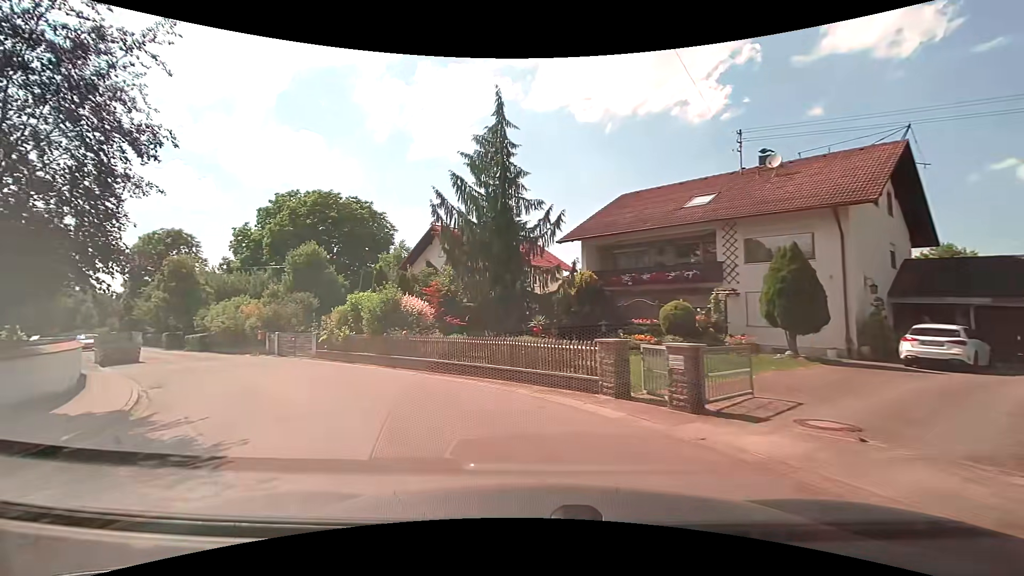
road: residential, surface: asphalt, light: Day
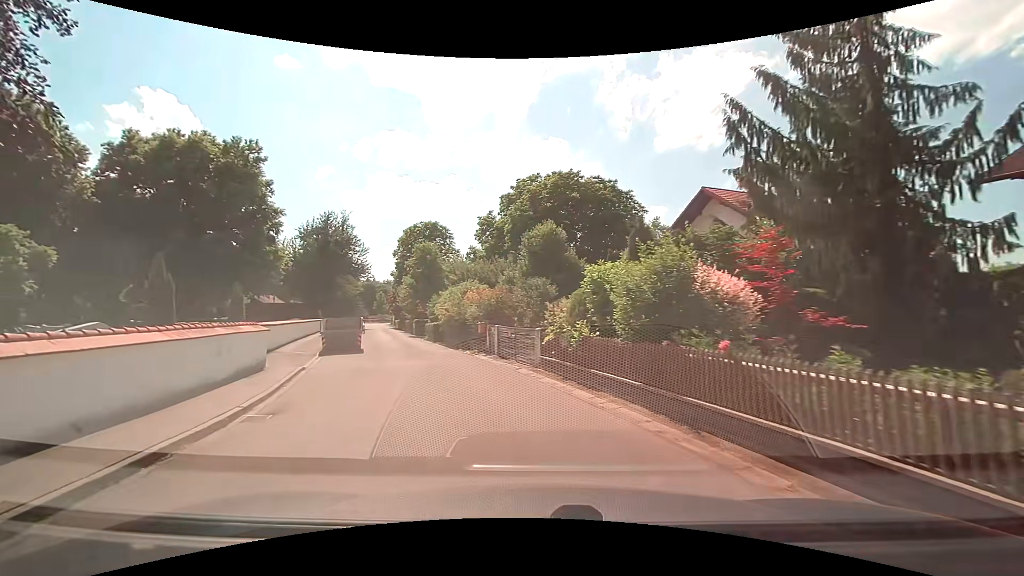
(-2.3, +8.9) m; -28°
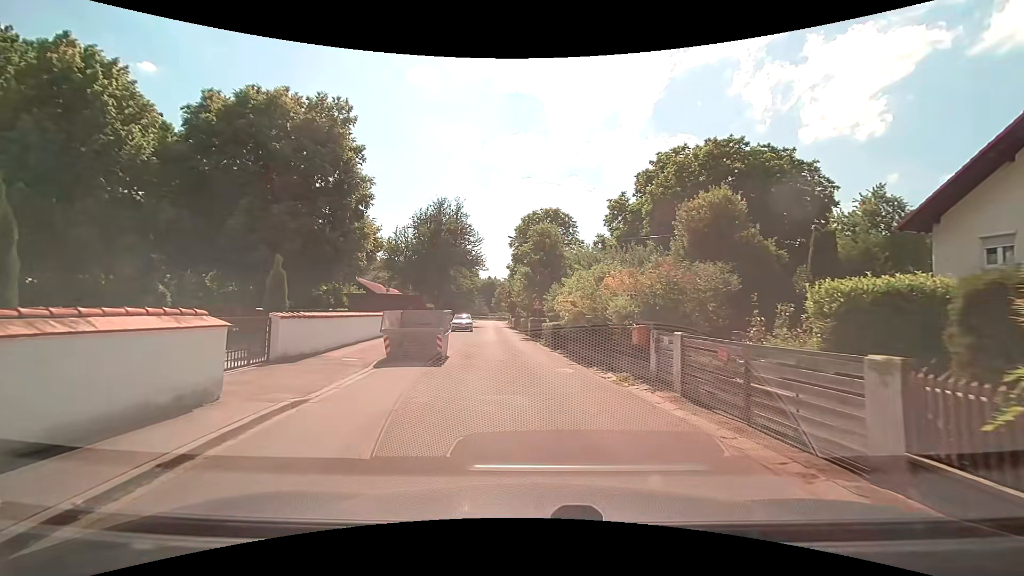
(-1.3, +8.8) m; -14°
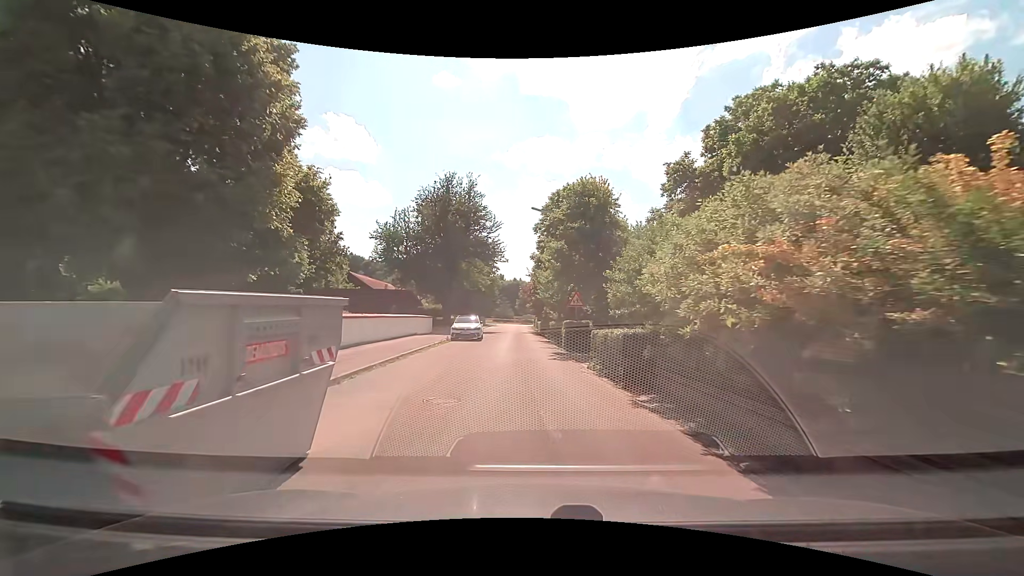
(-0.3, +12.3) m; -2°
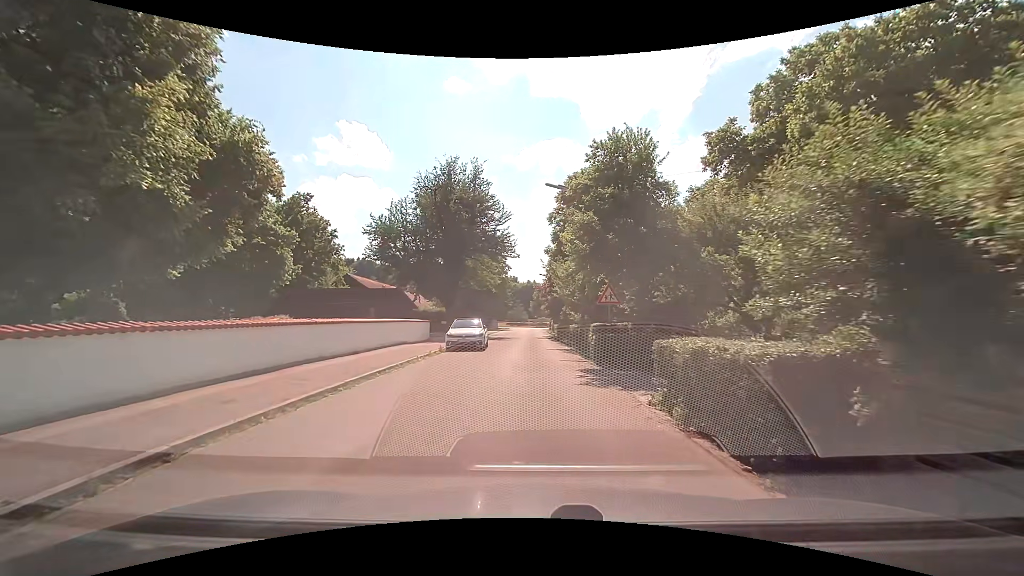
(-0.1, +6.1) m; -2°
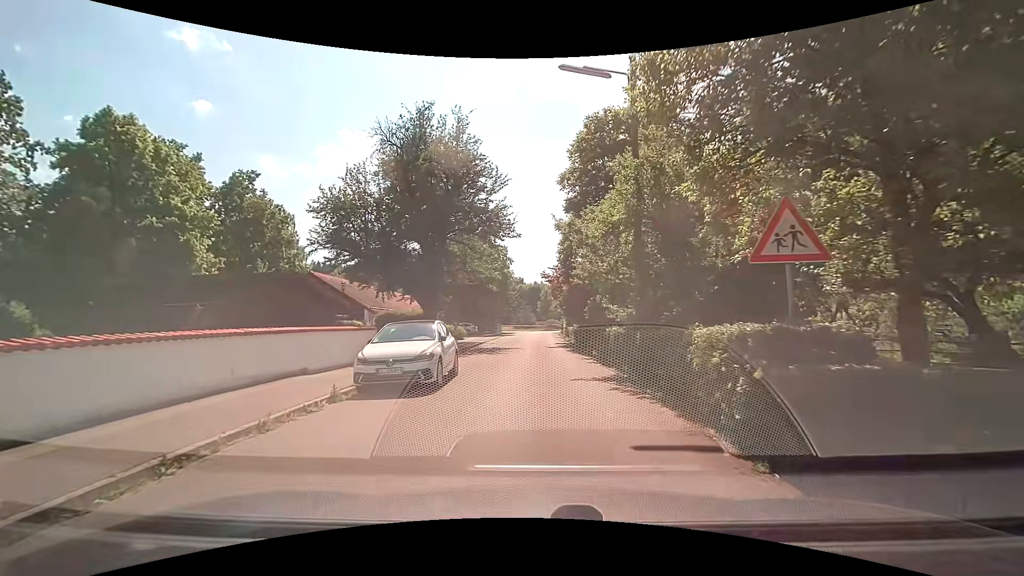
(0.0, +12.0) m; -1°
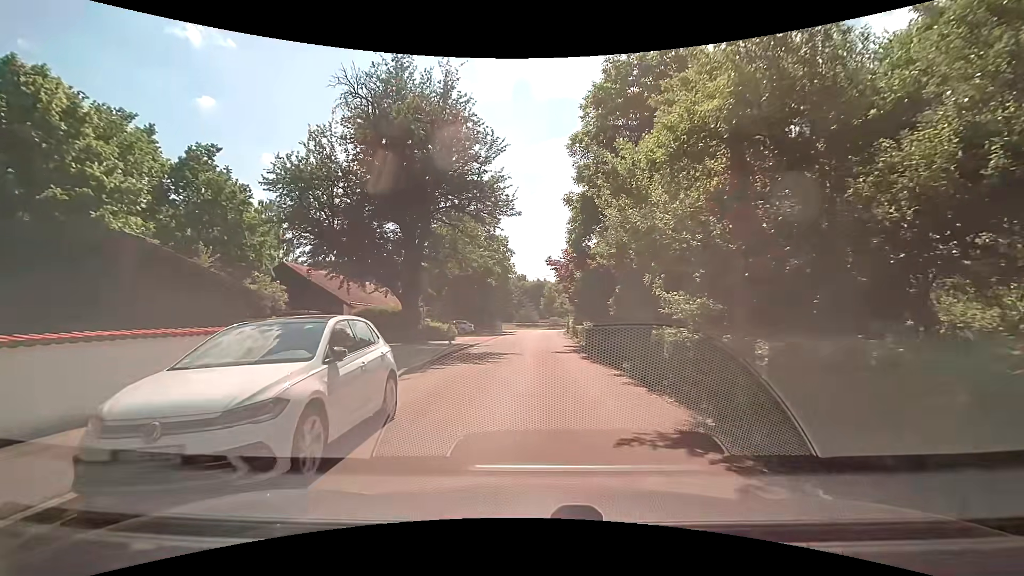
(0.0, +6.2) m; 0°
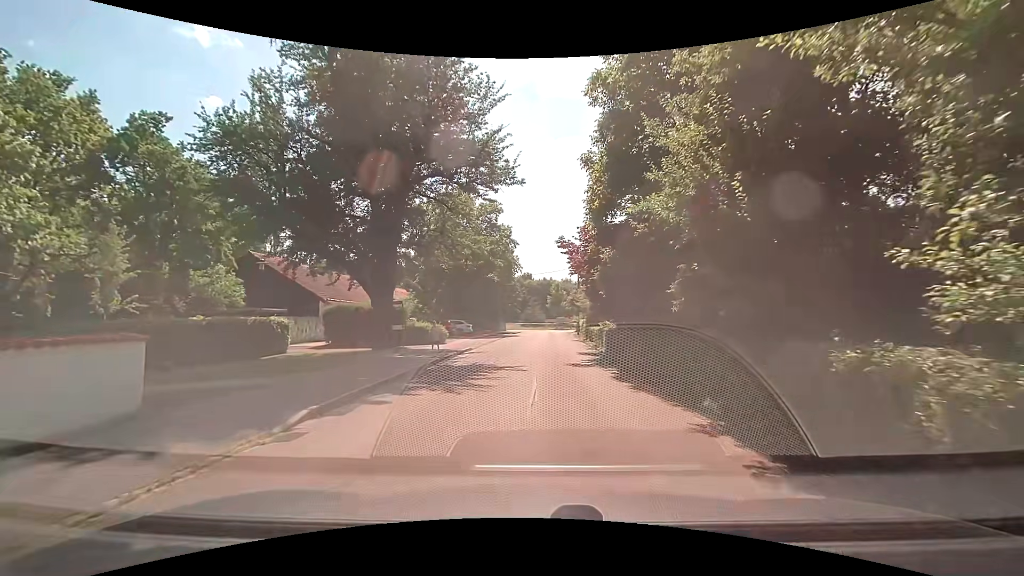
(-0.1, +6.2) m; -1°
